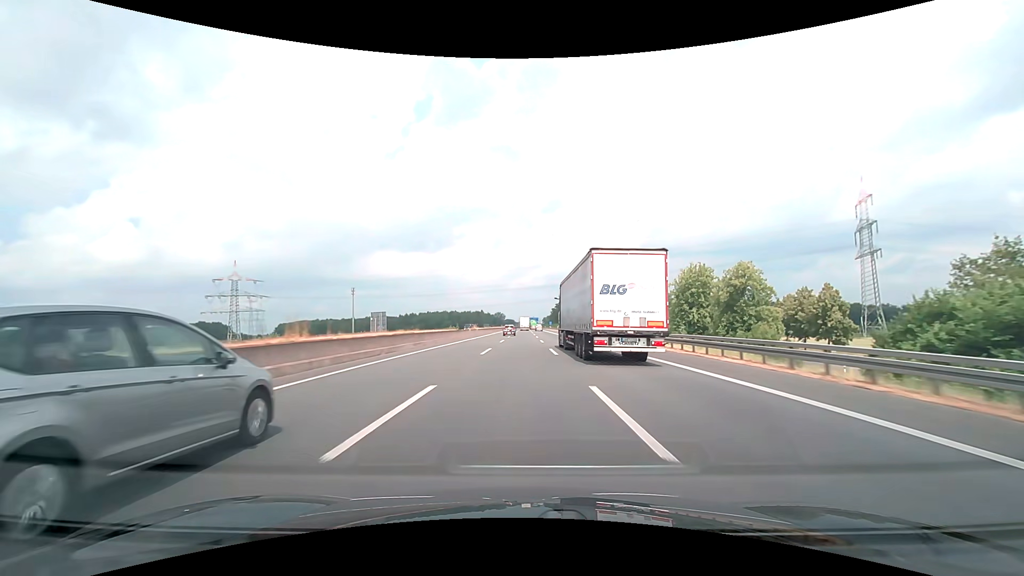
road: motorway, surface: asphalt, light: Day
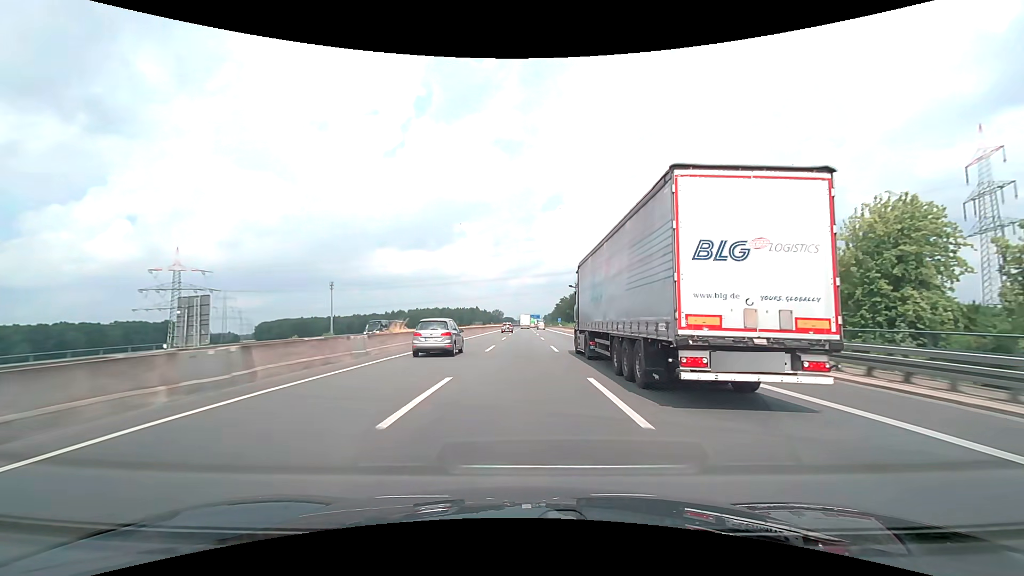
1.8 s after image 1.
(-0.1, +53.4) m; 0°
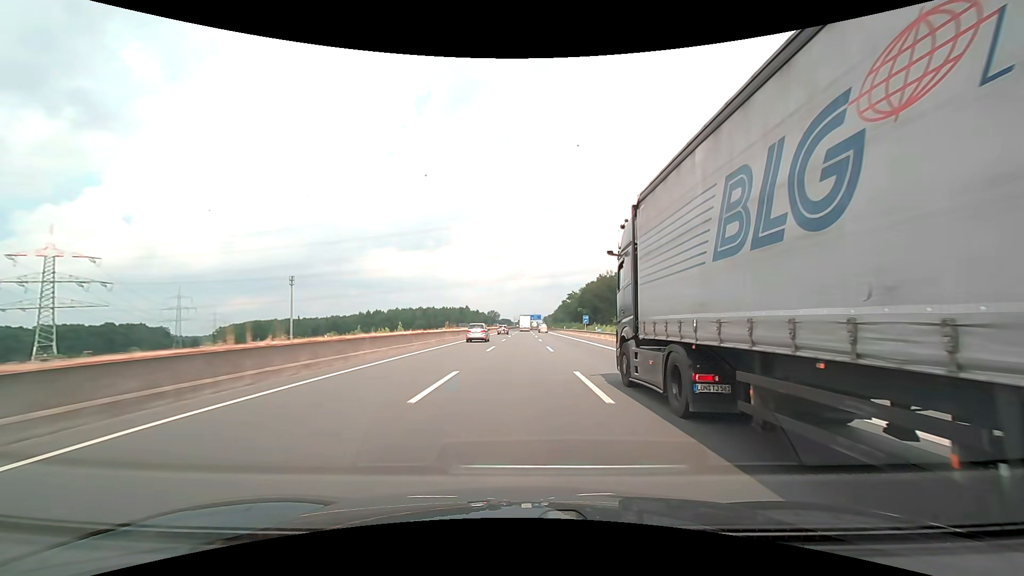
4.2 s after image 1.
(+0.3, +70.9) m; 0°
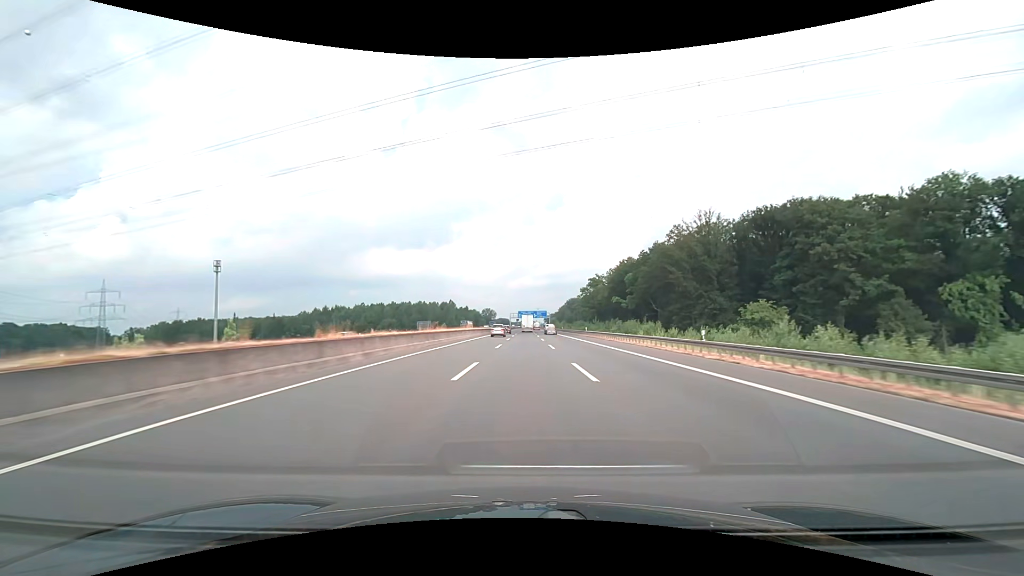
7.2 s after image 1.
(0.0, +88.0) m; 0°
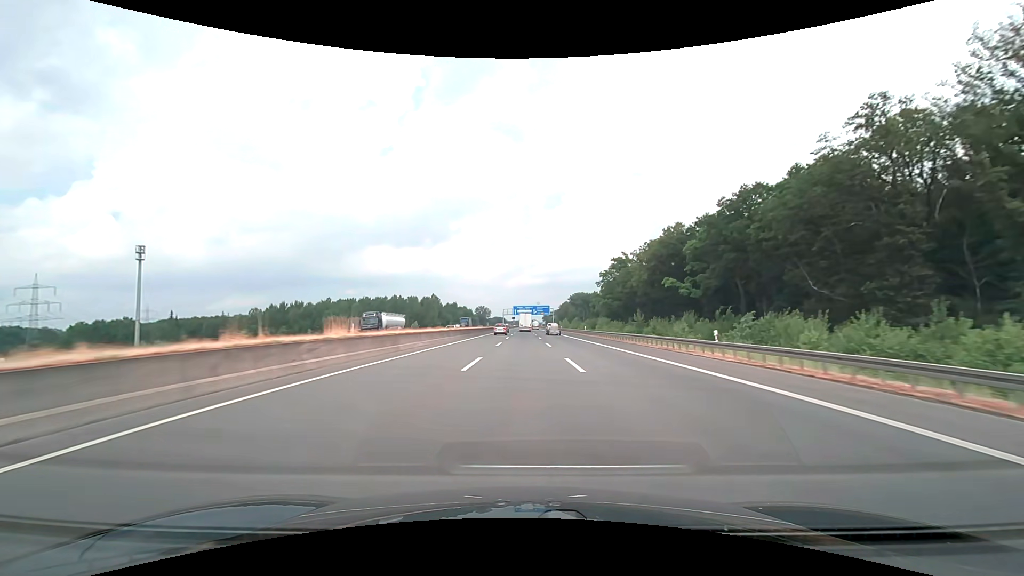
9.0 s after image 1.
(0.0, +52.5) m; 0°
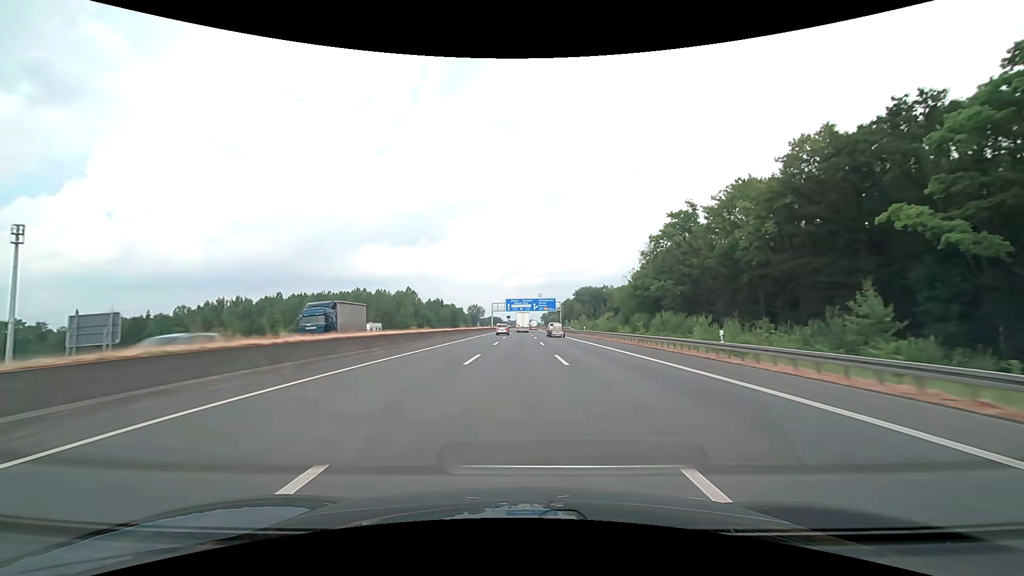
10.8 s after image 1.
(+0.2, +52.4) m; 0°
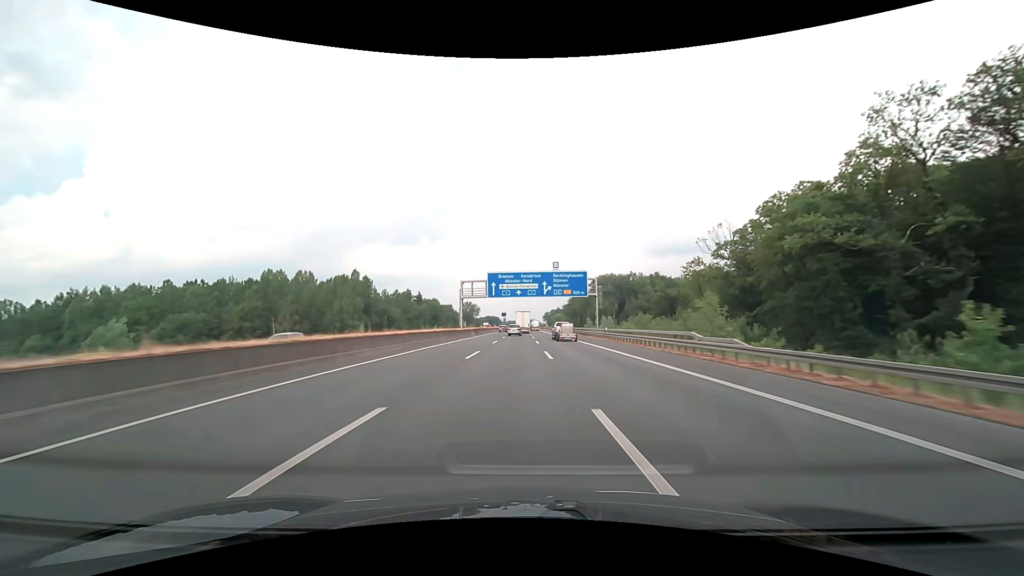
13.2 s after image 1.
(0.0, +69.8) m; 0°
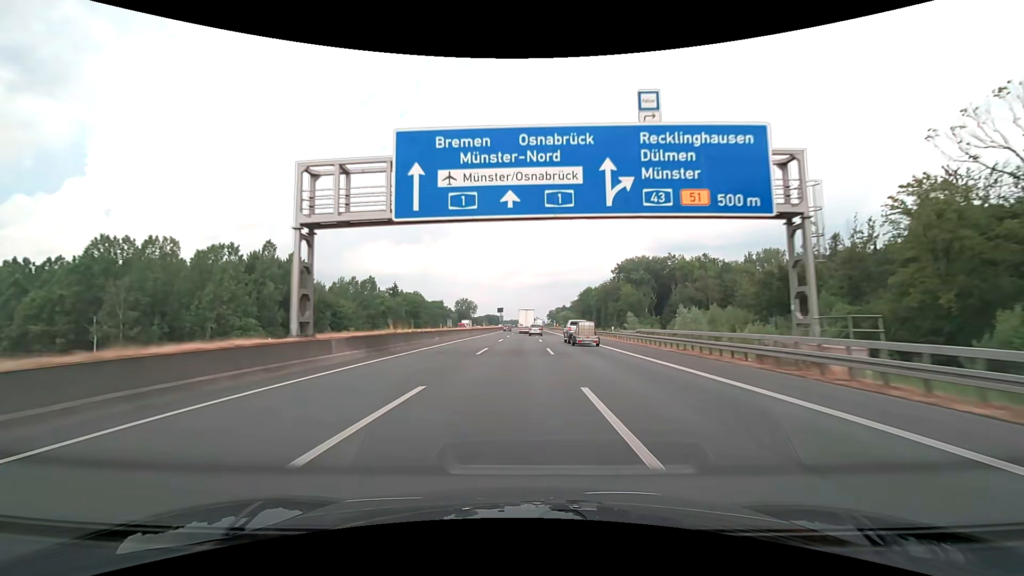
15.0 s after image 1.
(-0.1, +52.2) m; 0°
(0, +10) (0, +20) (0, +30) (0, +40) (0, +50) (0, +60) (0, +70) (0, +80) (0, +90) (0, +100) m
